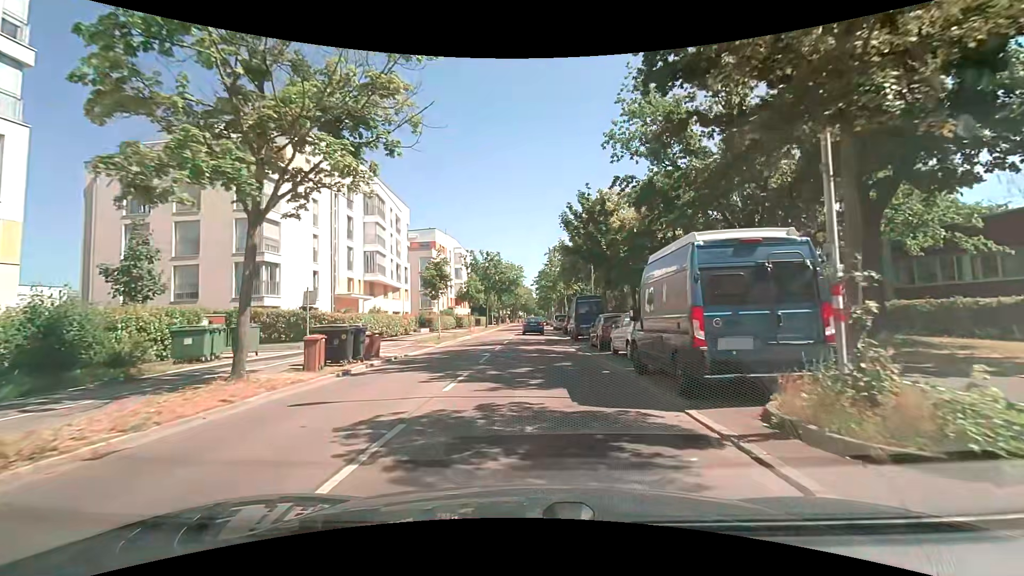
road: tertiary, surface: asphalt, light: Day
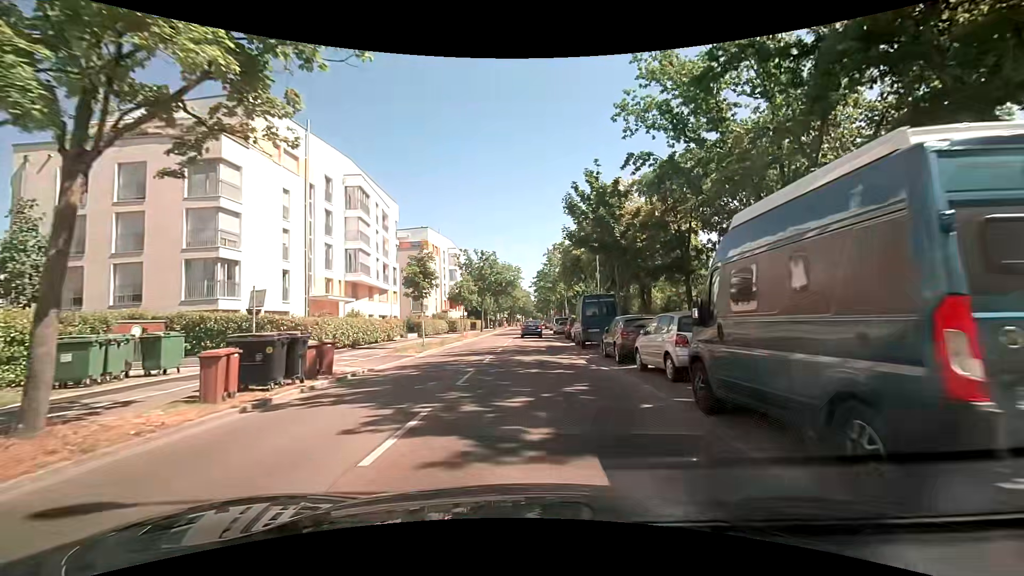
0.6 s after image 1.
(+0.2, +4.5) m; +2°
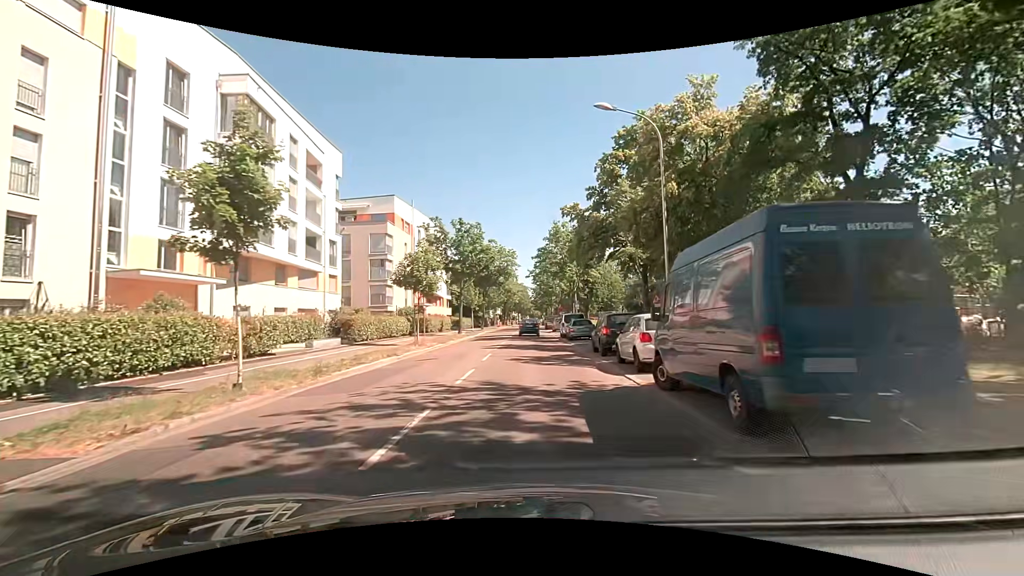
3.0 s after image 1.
(-0.1, +18.3) m; 0°
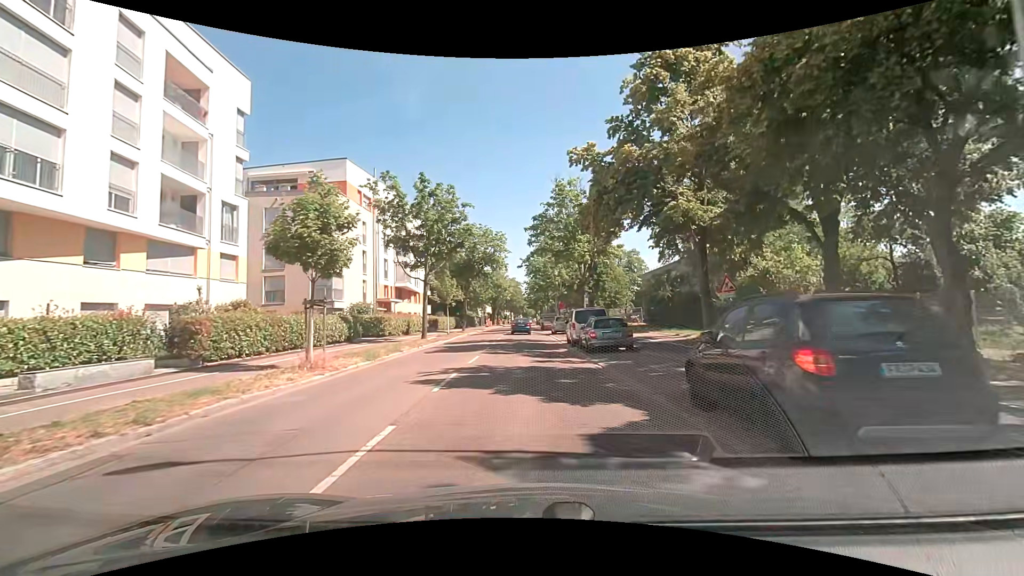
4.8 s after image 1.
(0.0, +13.4) m; 0°
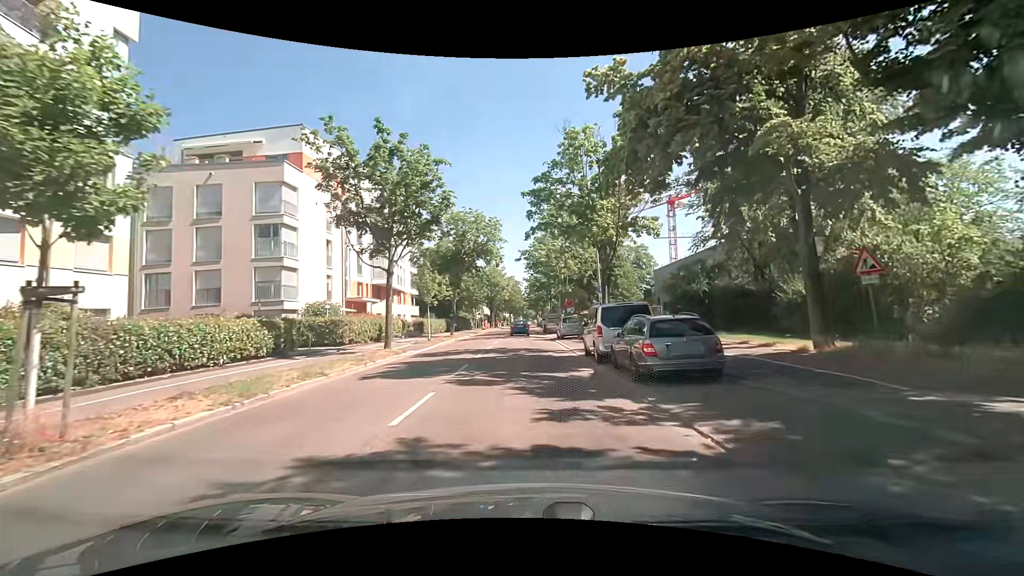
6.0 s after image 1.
(0.0, +8.7) m; +1°
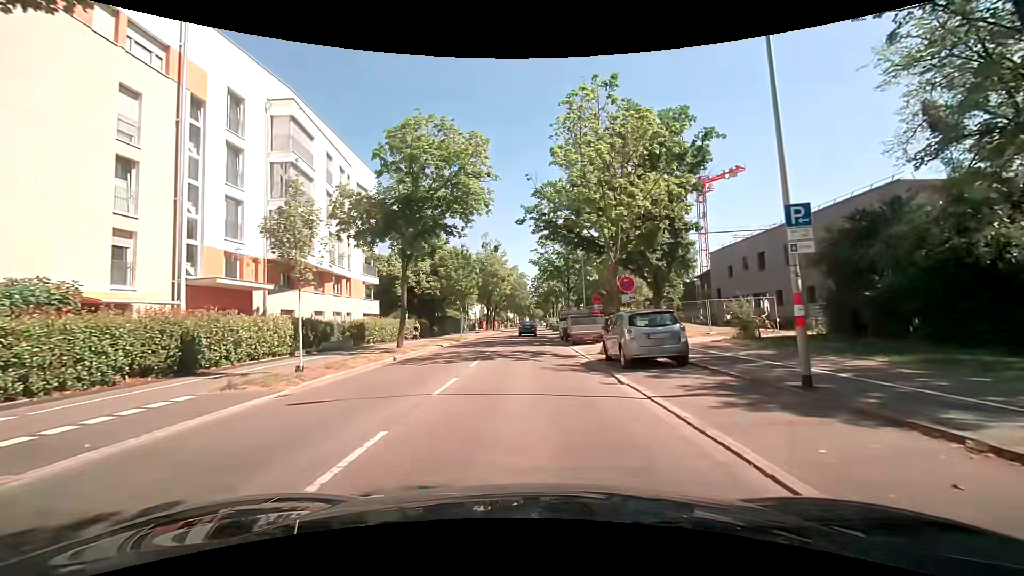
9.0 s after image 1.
(-0.3, +21.4) m; -1°
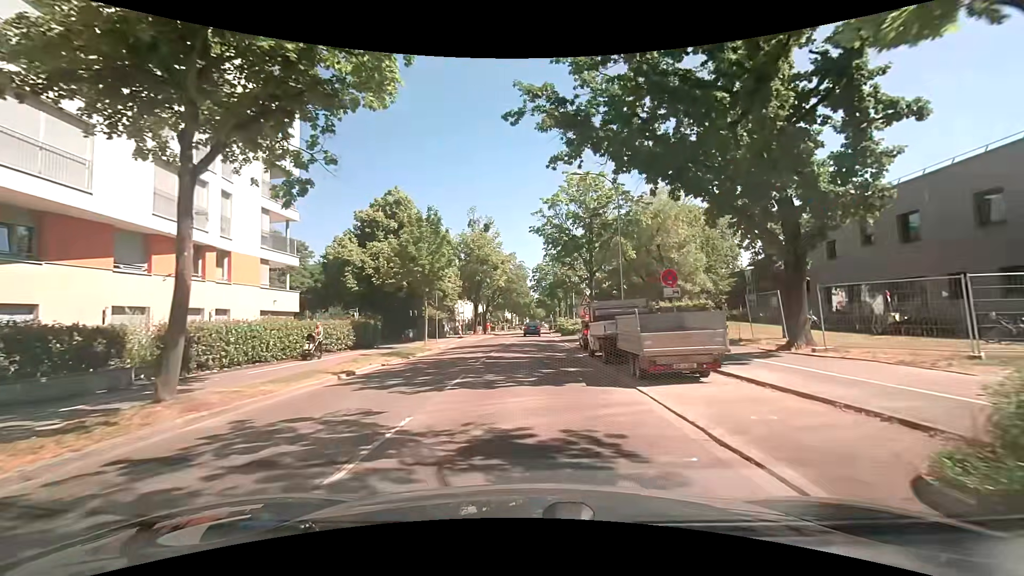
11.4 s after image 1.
(0.0, +17.1) m; +2°
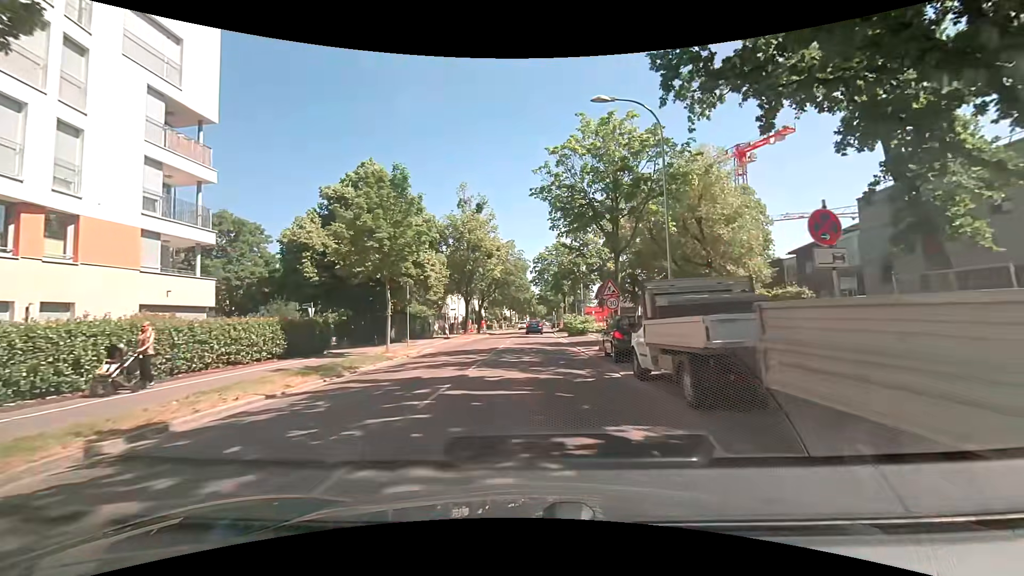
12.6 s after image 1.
(-0.2, +8.6) m; -1°
